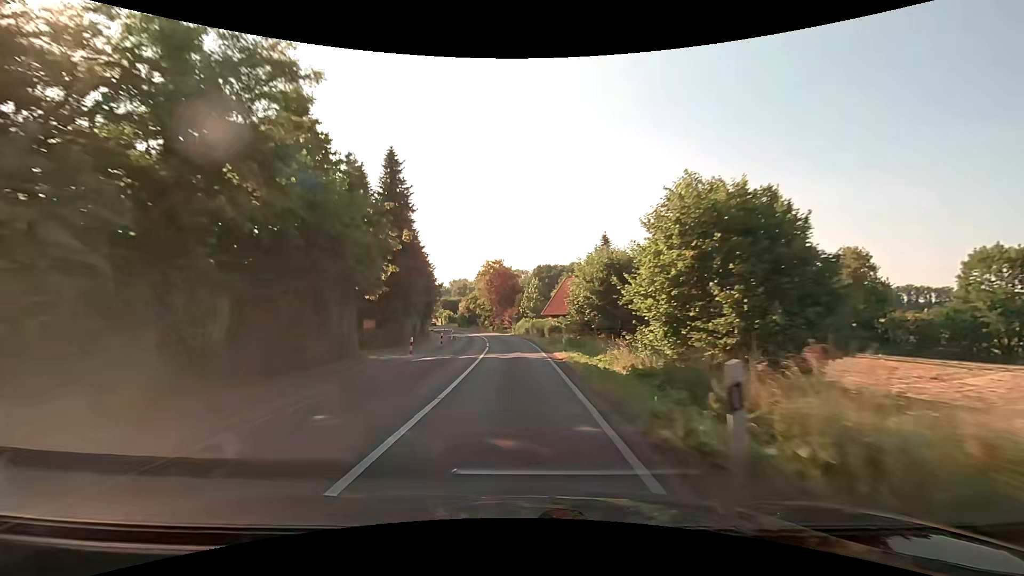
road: secondary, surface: asphalt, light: Day
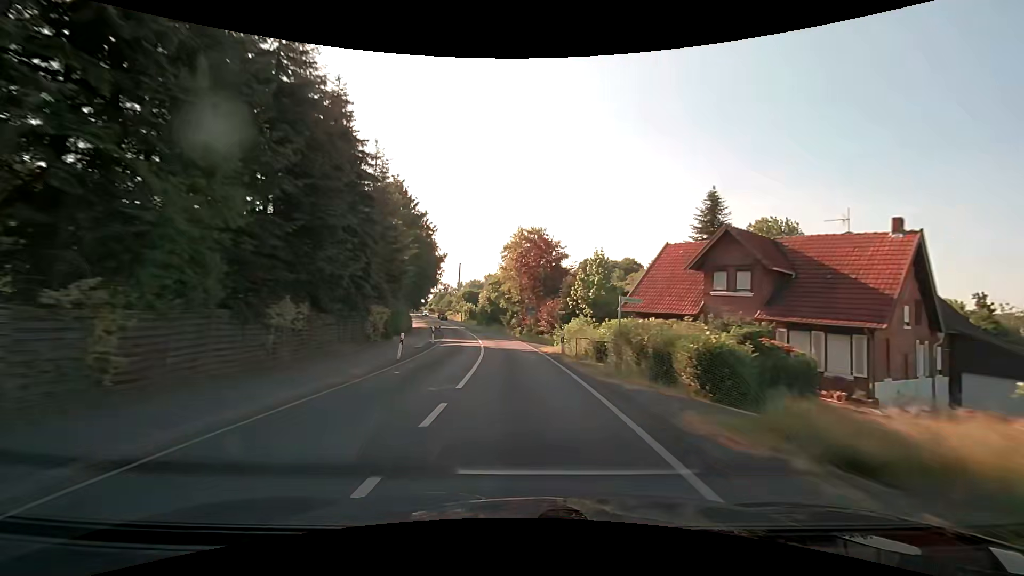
(-0.9, +33.1) m; -4°
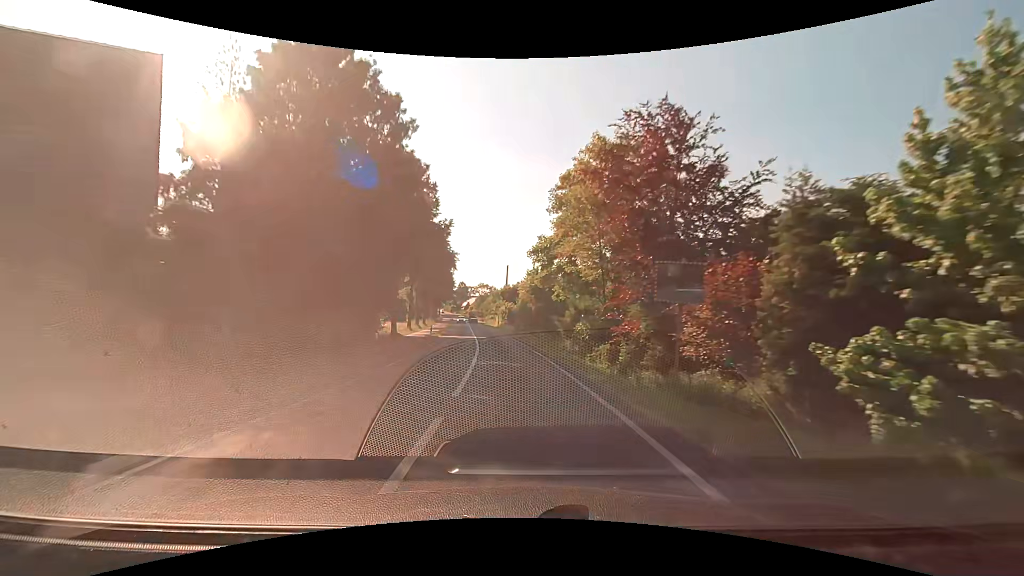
(-1.6, +32.9) m; -6°
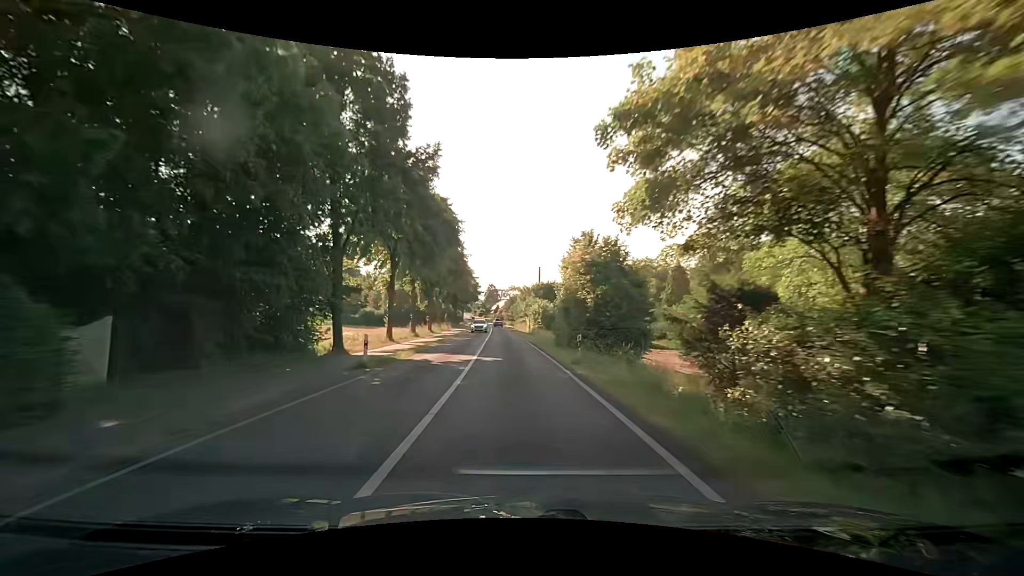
(-0.6, +21.8) m; -4°
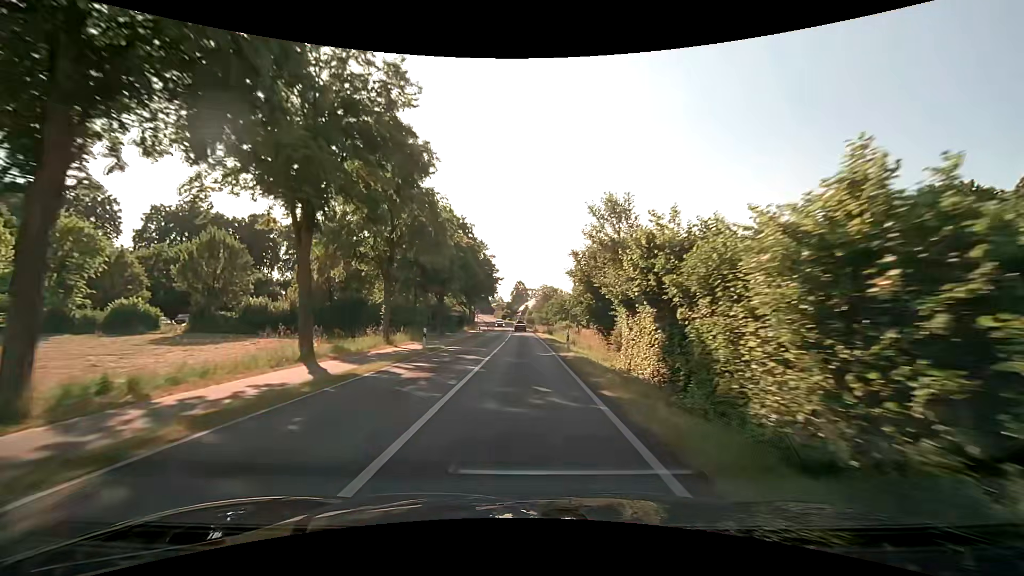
(-2.1, +54.3) m; -3°
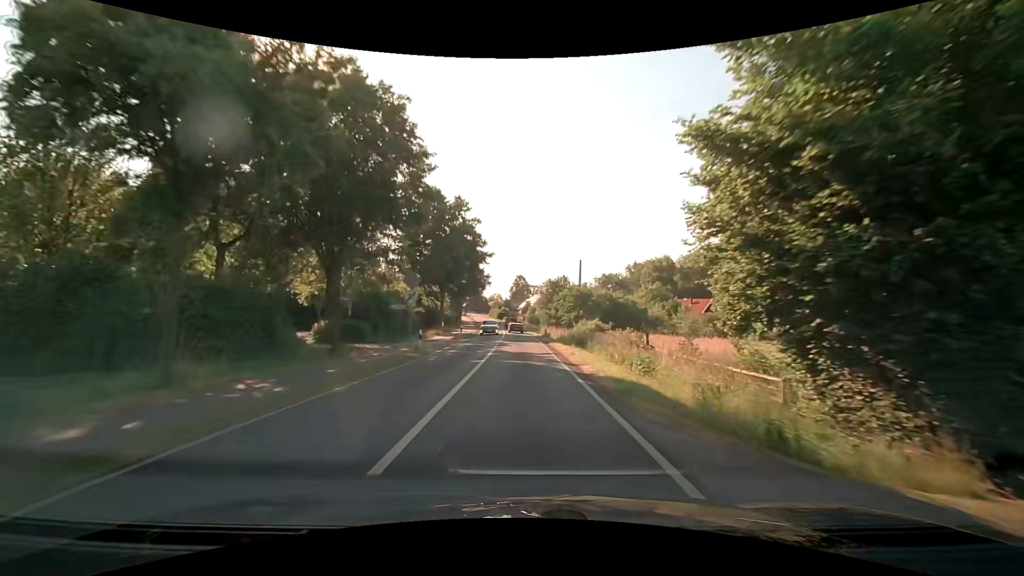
(-0.1, +32.1) m; -1°
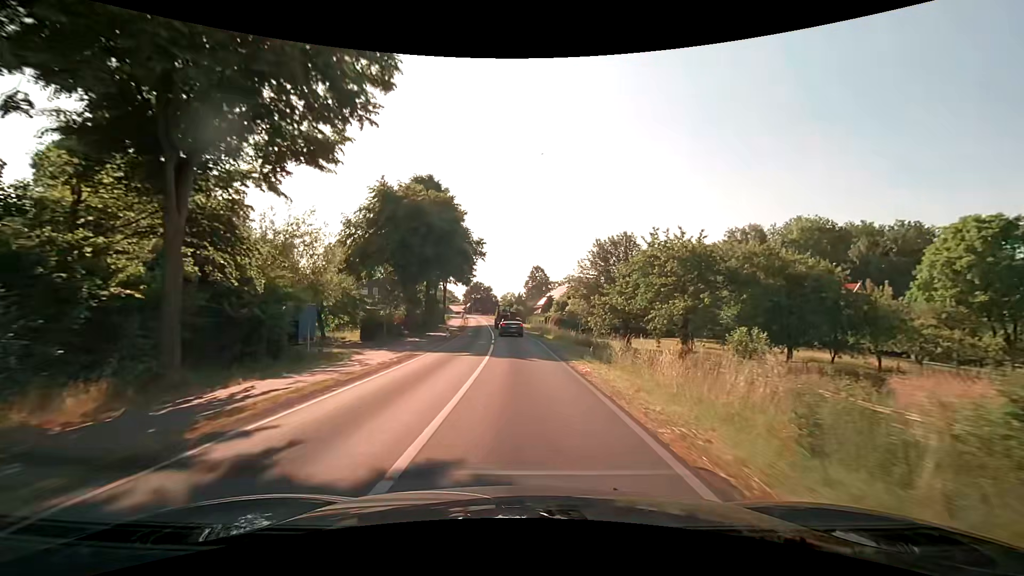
(-0.4, +47.0) m; -1°
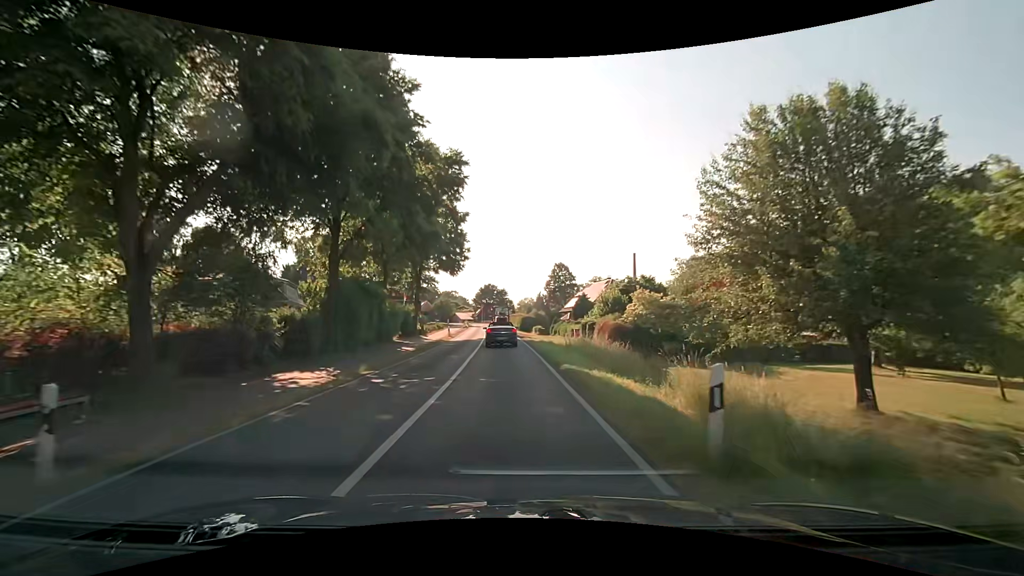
(-0.6, +31.0) m; -3°
(0, +10) (0, +20) (-1, +30) (-1, +40) (-2, +50) (-3, +60) (-3, +70) (-4, +80) (-5, +90) (-6, +100) m
